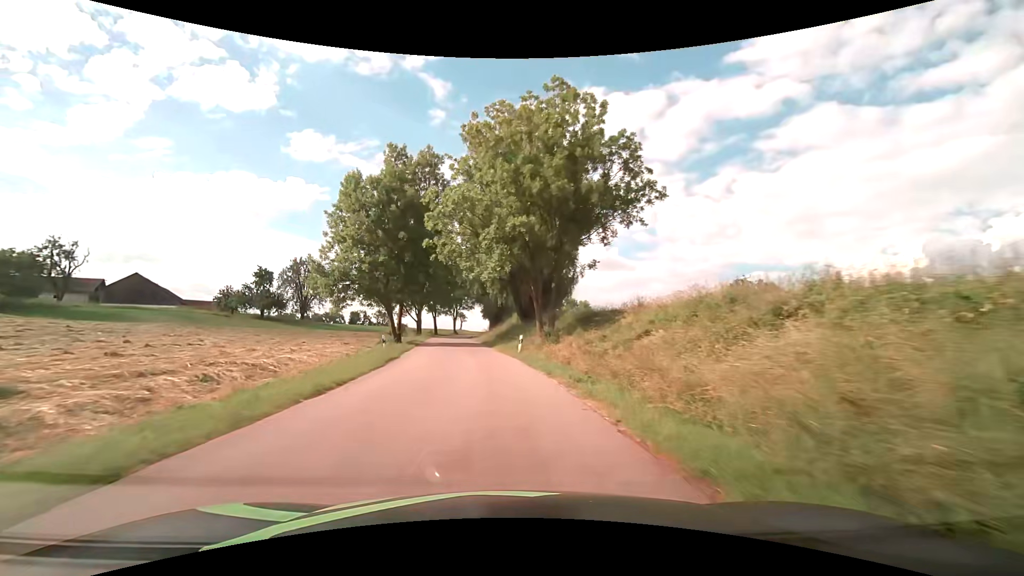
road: tertiary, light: Day
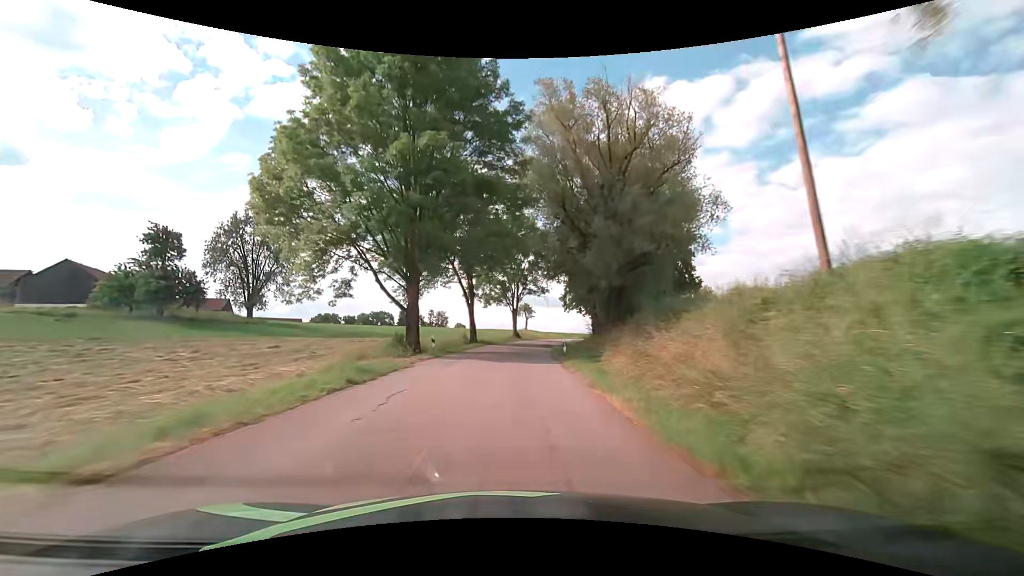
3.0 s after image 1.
(-4.5, +51.6) m; -8°
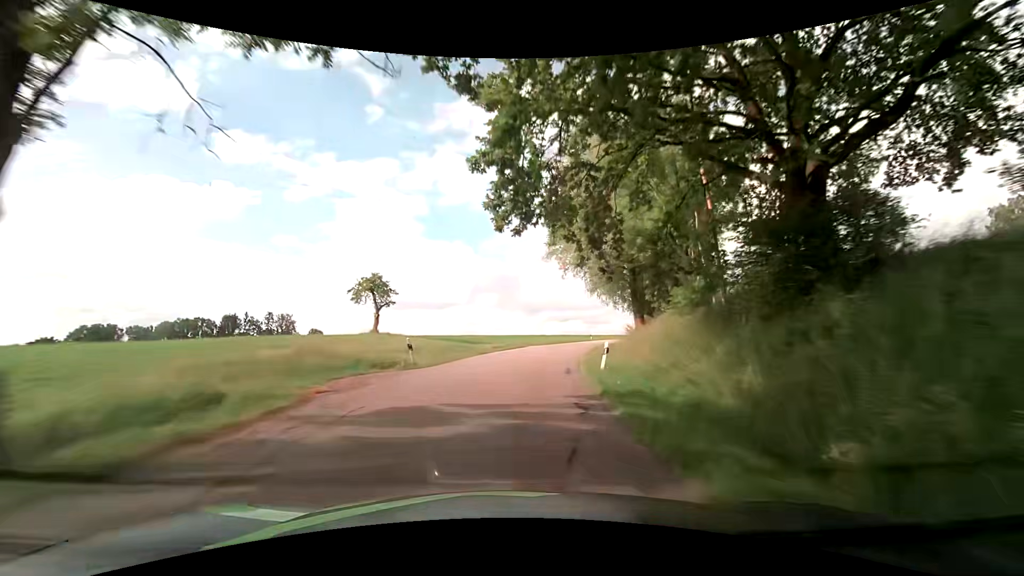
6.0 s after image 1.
(+5.5, +57.2) m; +14°
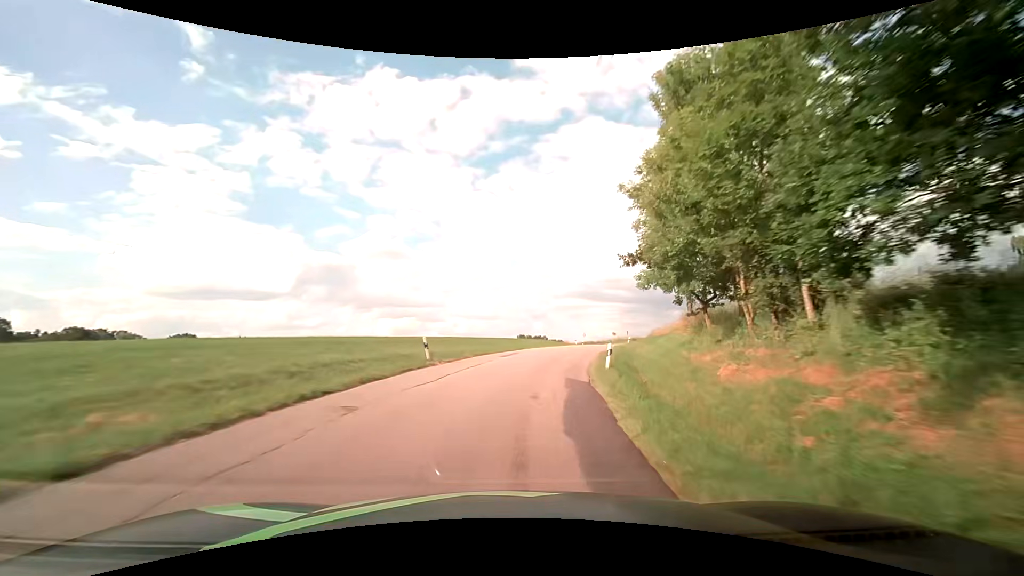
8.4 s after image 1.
(+7.1, +46.1) m; +18°
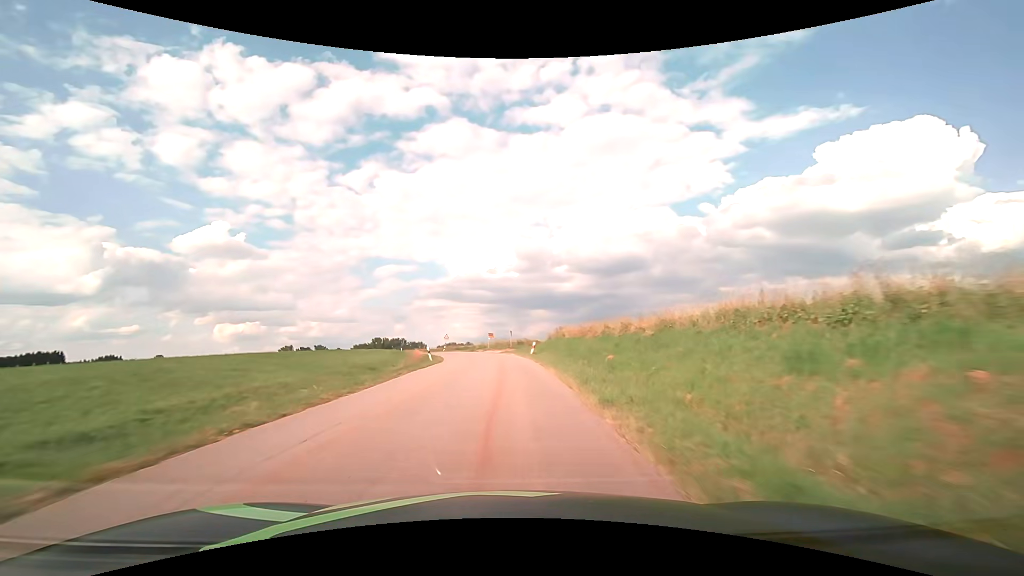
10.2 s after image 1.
(+5.2, +34.3) m; +16°
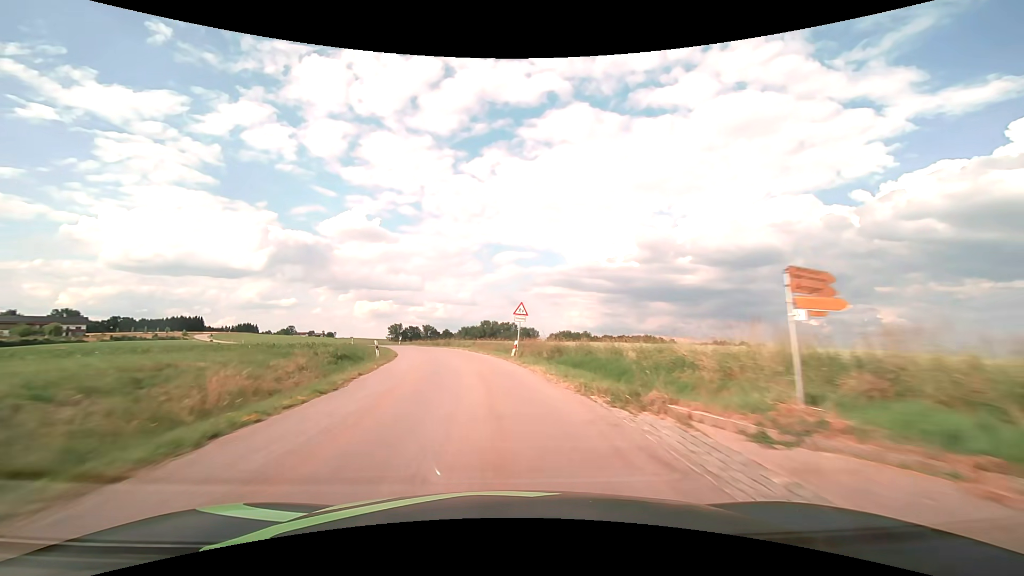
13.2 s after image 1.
(-4.5, +59.2) m; -13°
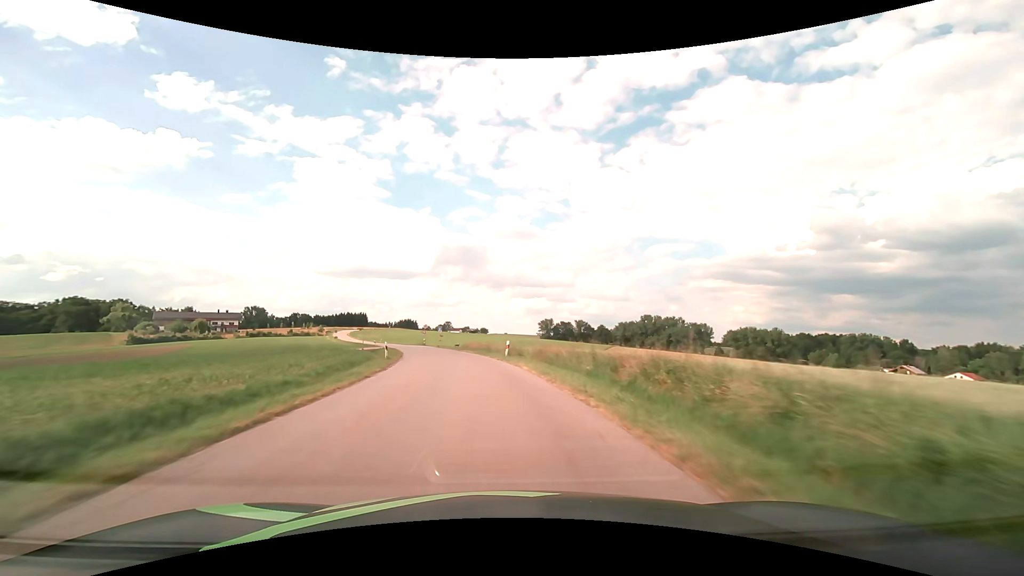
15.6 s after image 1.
(-7.2, +48.1) m; -17°
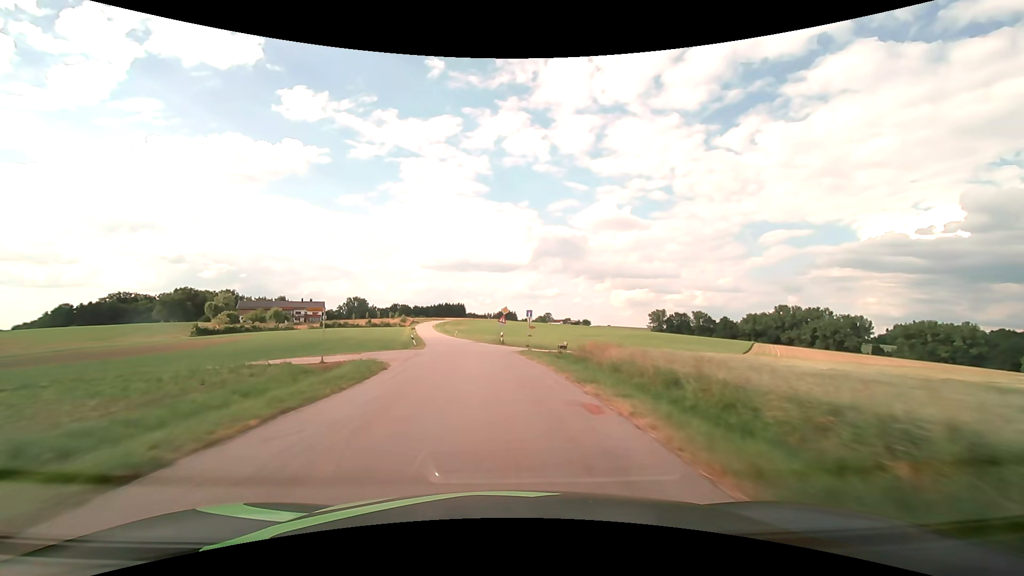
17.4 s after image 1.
(-3.9, +36.9) m; -11°
(0, +10) (-1, +20) (-2, +30) (-3, +40) (-5, +50) (-6, +60) (-8, +69) (-10, +79) (-12, +89) (-14, +99) m
